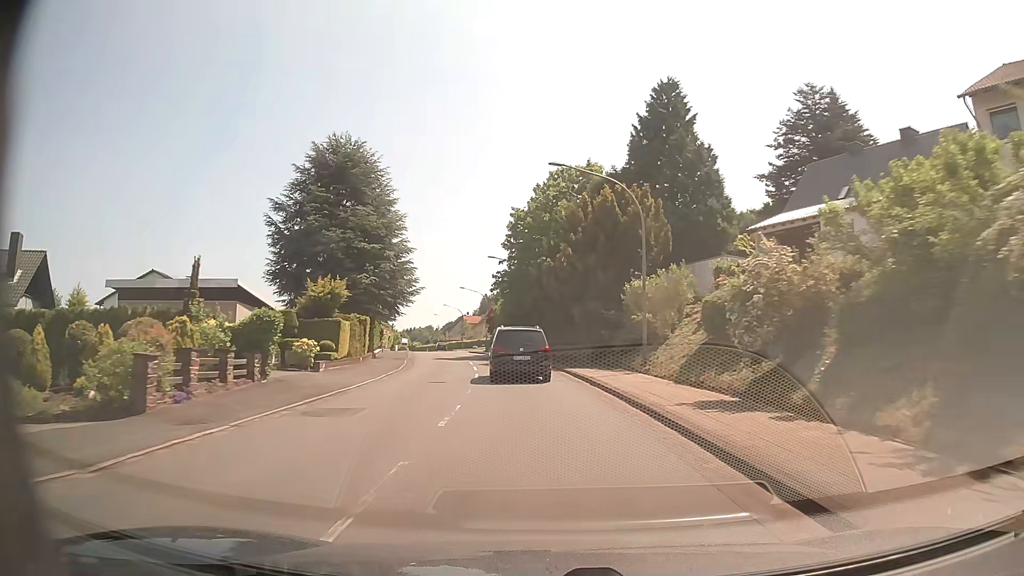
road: secondary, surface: asphalt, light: Day
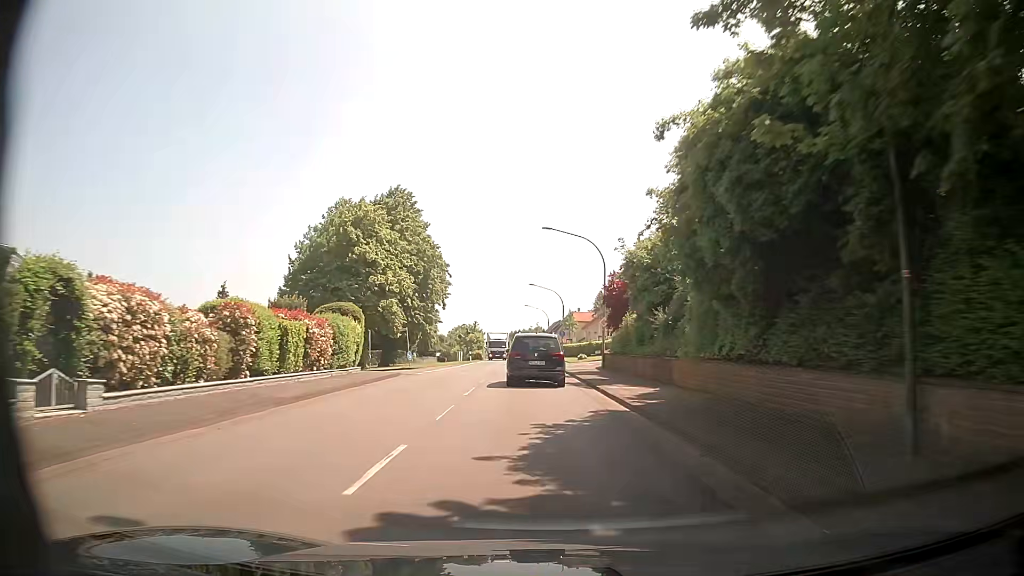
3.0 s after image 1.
(-4.1, +46.4) m; -10°
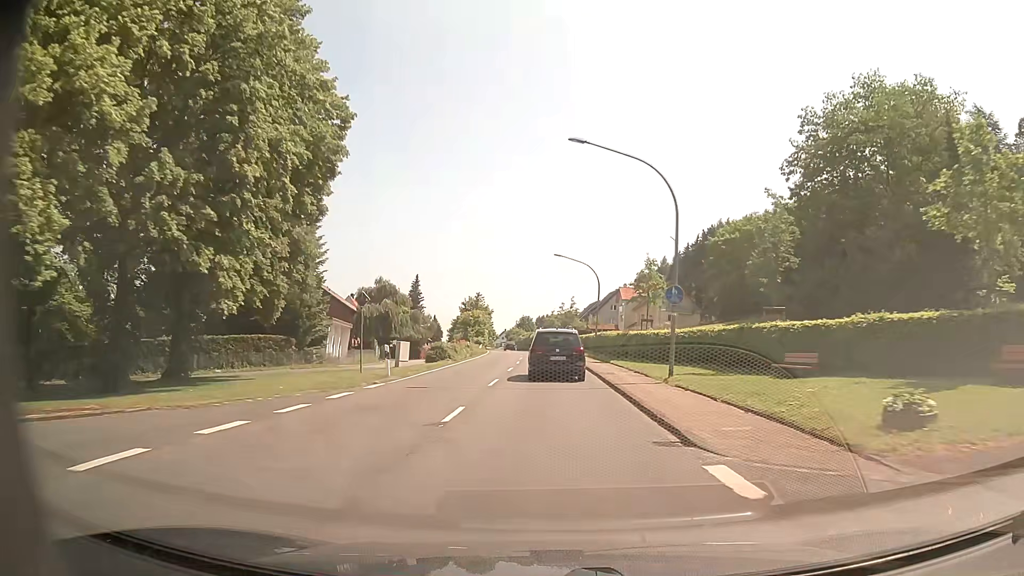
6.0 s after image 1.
(-1.1, +46.3) m; -2°
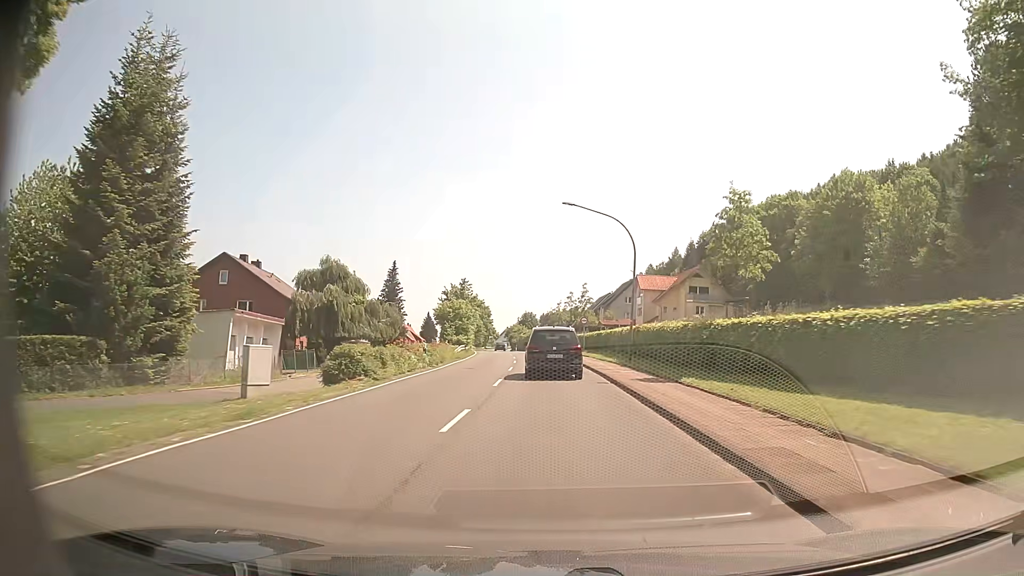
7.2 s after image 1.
(-0.1, +19.0) m; -1°
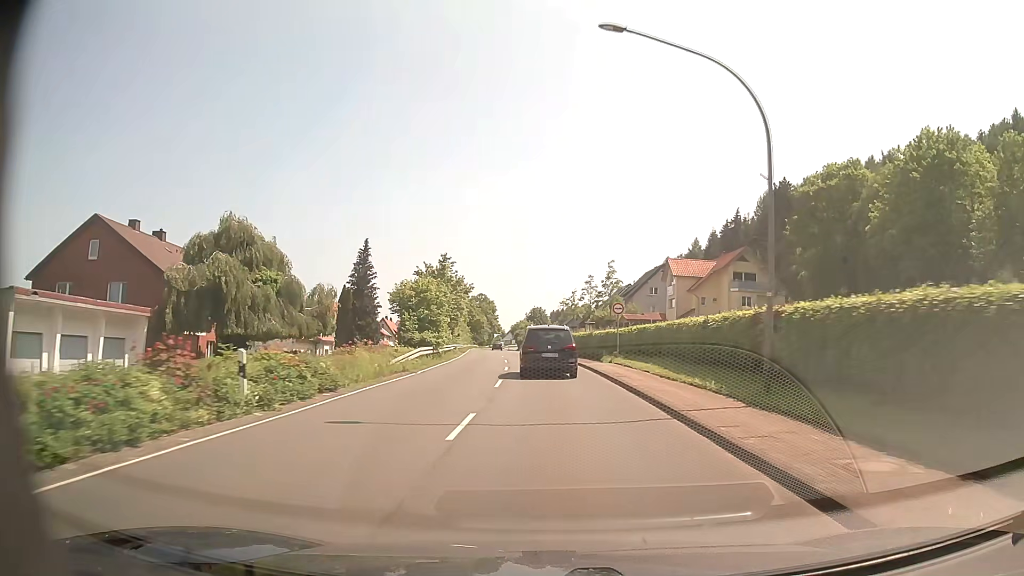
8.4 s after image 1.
(-0.1, +19.0) m; -1°
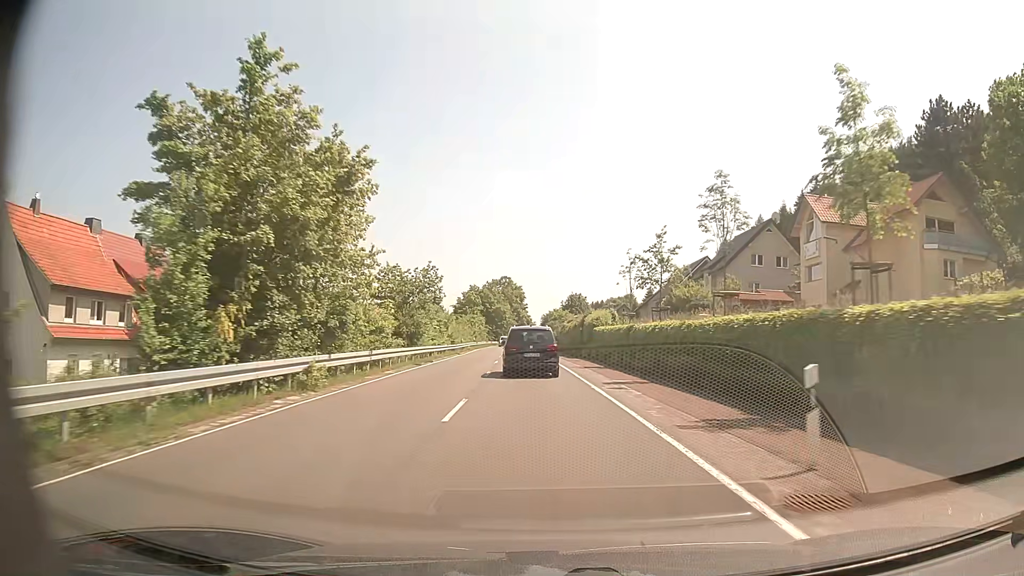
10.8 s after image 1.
(-0.7, +37.7) m; -3°
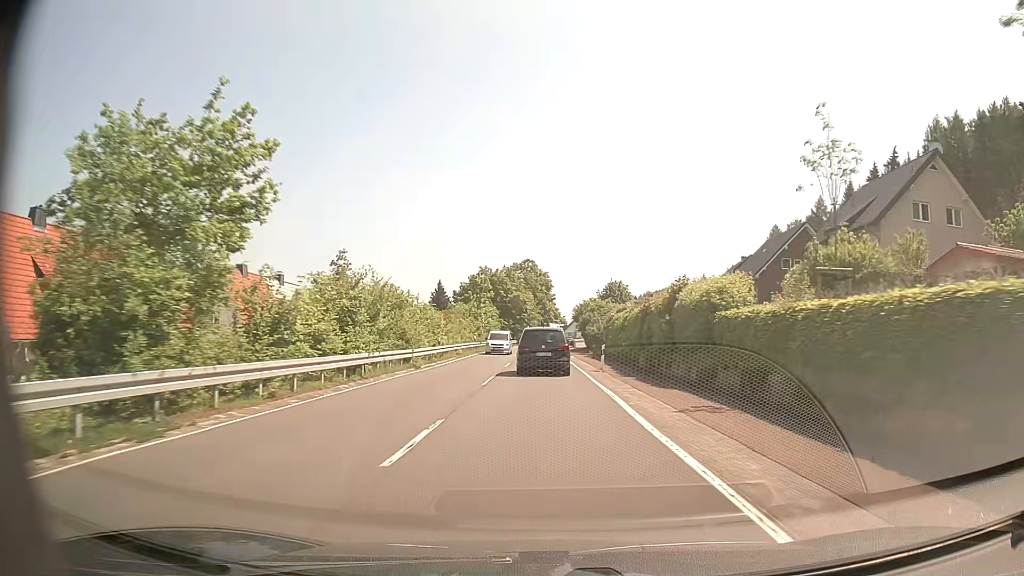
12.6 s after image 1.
(-0.6, +27.9) m; -2°
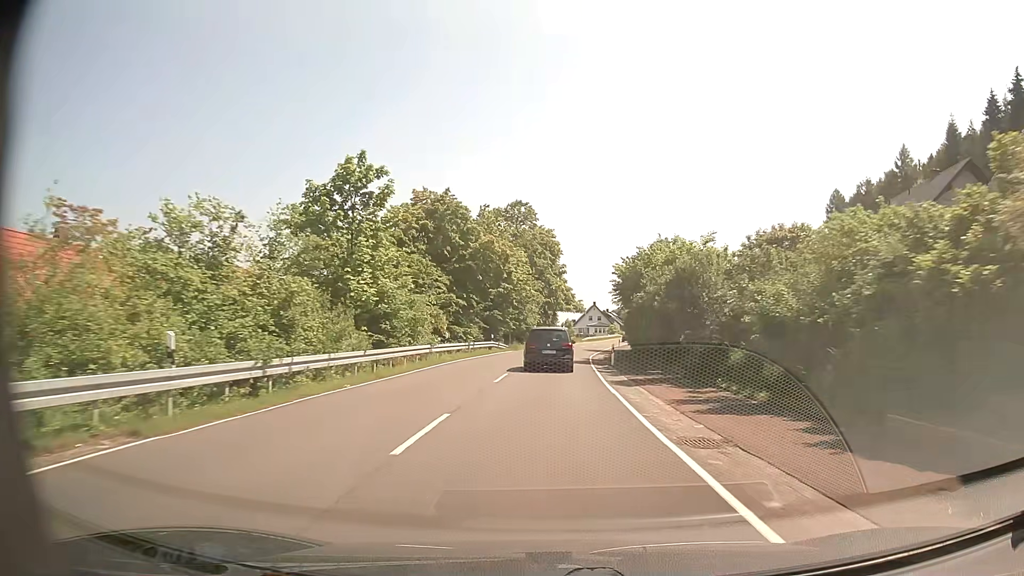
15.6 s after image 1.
(-0.2, +47.9) m; 0°
(0, +10) (0, +20) (+1, +30) (+1, +40) (+2, +50) (+3, +60) (+4, +70) (+6, +80) (+7, +90) (+9, +99) m
